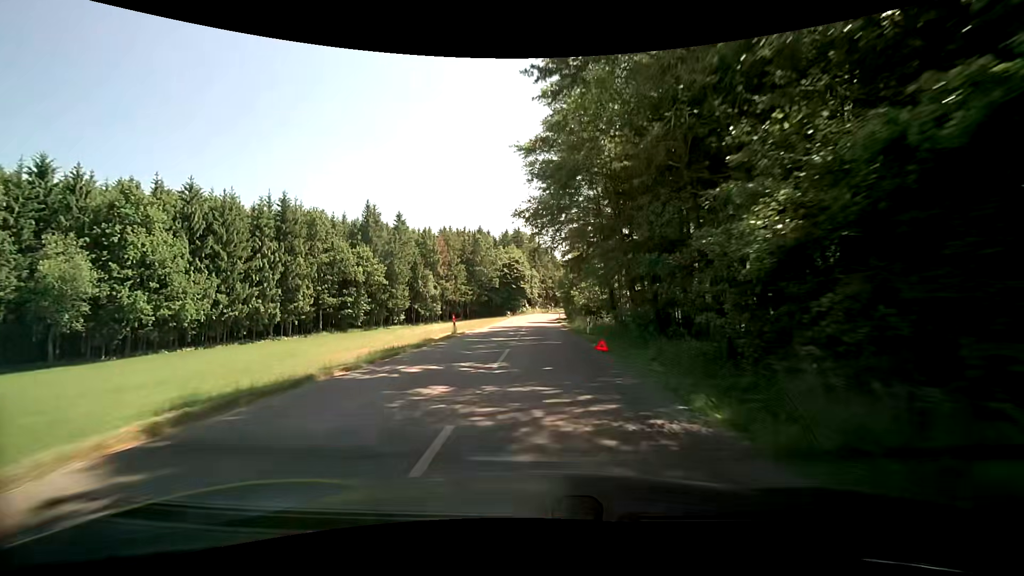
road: tertiary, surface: asphalt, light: Day
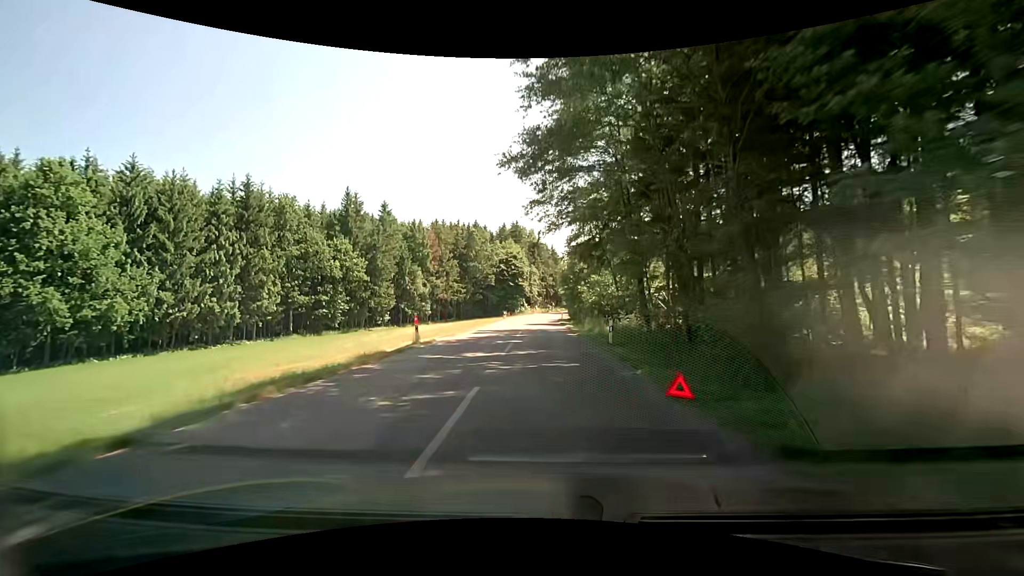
(+0.1, +9.2) m; 0°
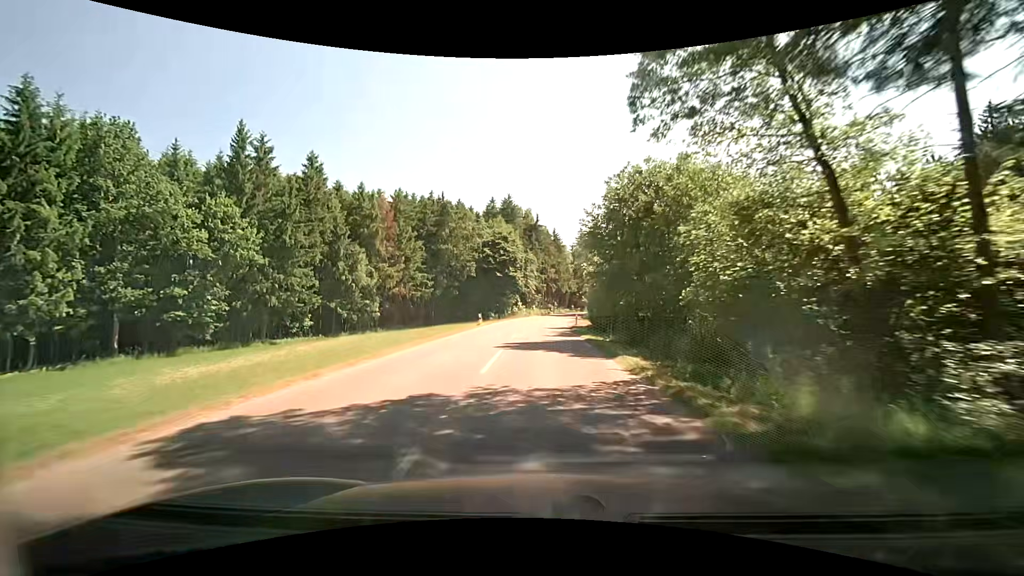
(0.0, +28.0) m; 0°
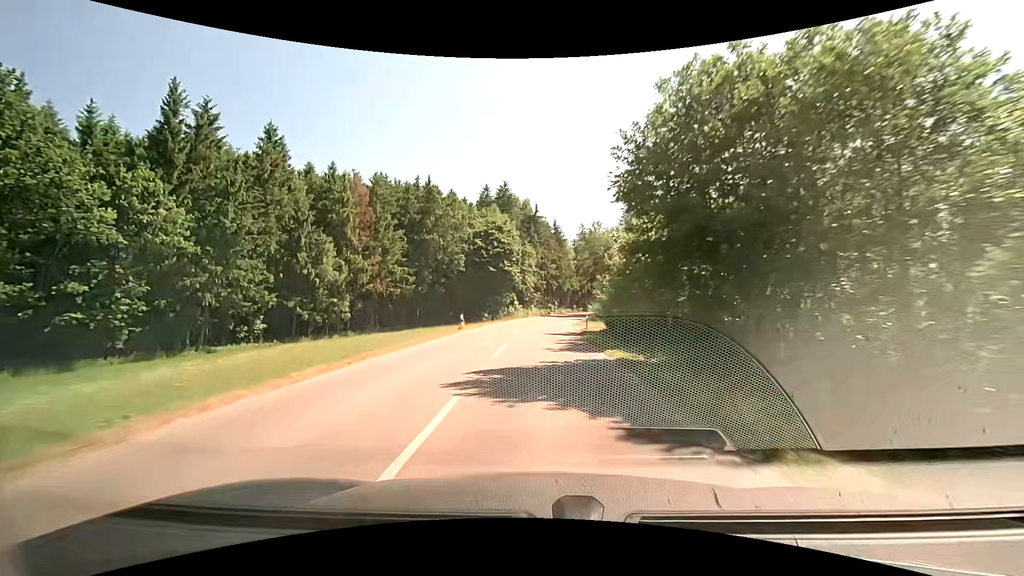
(0.0, +9.3) m; -1°
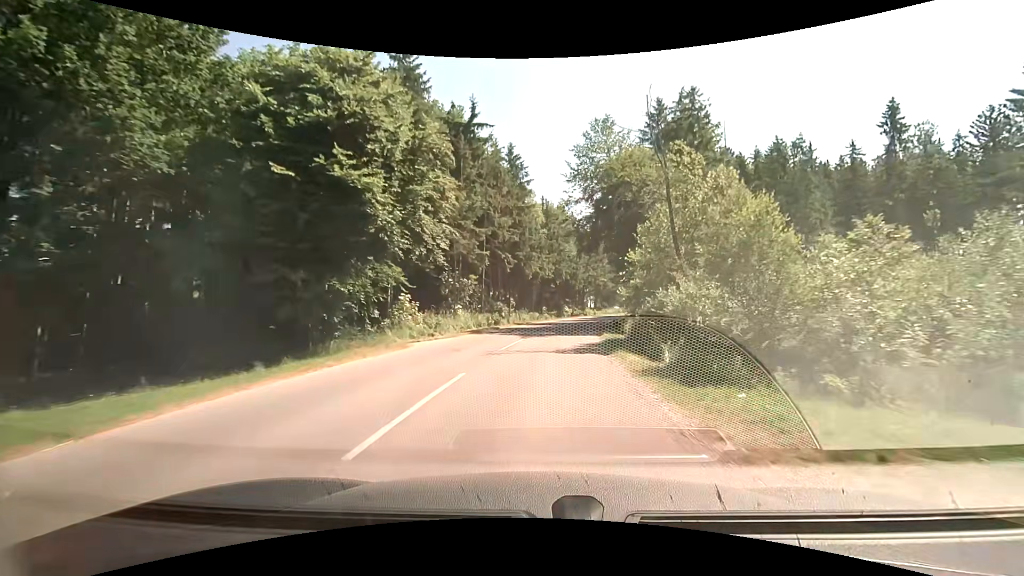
(+1.9, +44.8) m; +6°
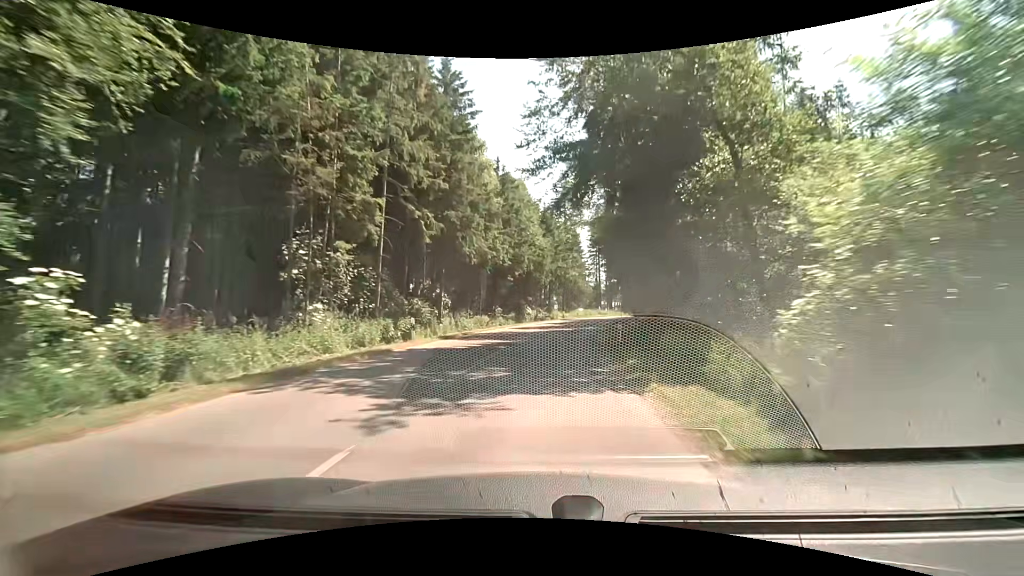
(+0.7, +17.6) m; +4°
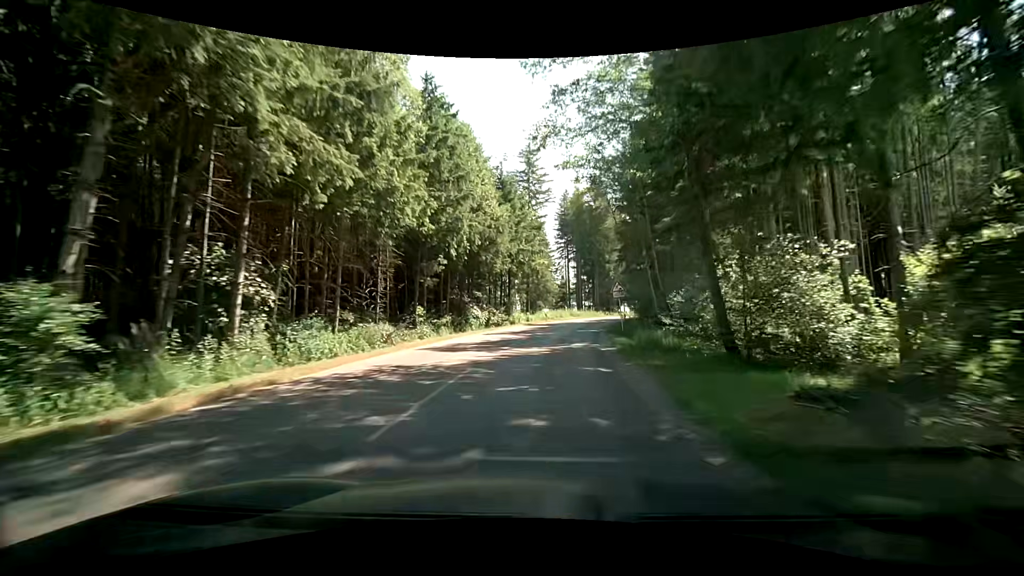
(+0.7, +17.3) m; +4°
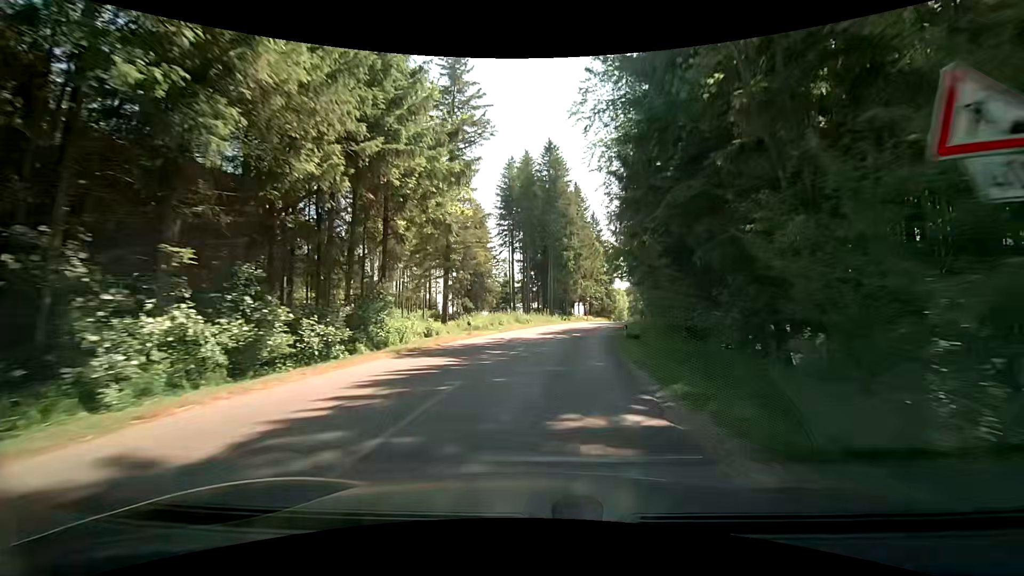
(+1.2, +25.5) m; +6°
(0, +10) (+1, +20) (+3, +30) (+4, +40) (+7, +49) (+9, +59) (+11, +69) (+14, +79) (+16, +88) (+18, +98) m
